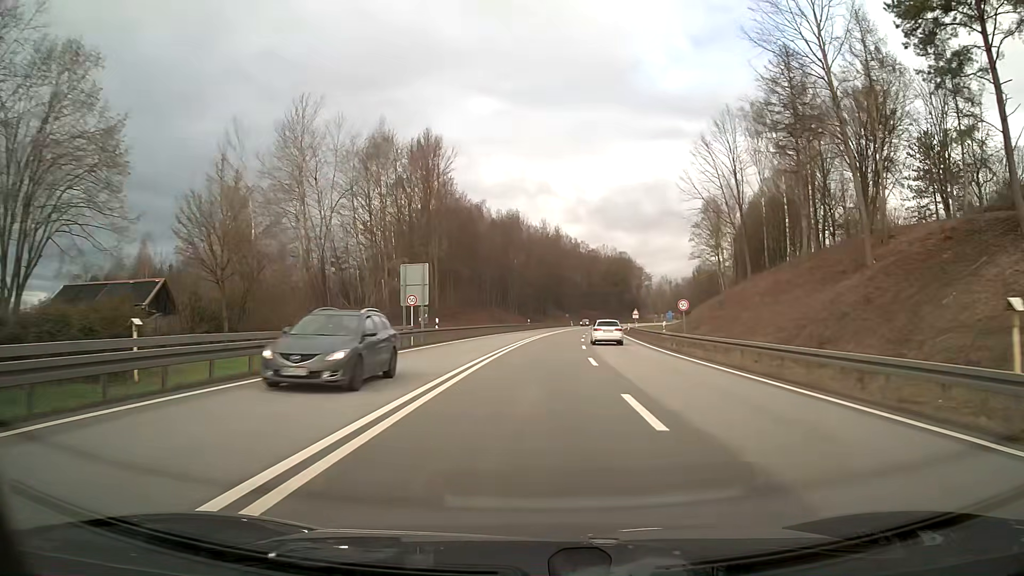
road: primary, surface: asphalt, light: Day
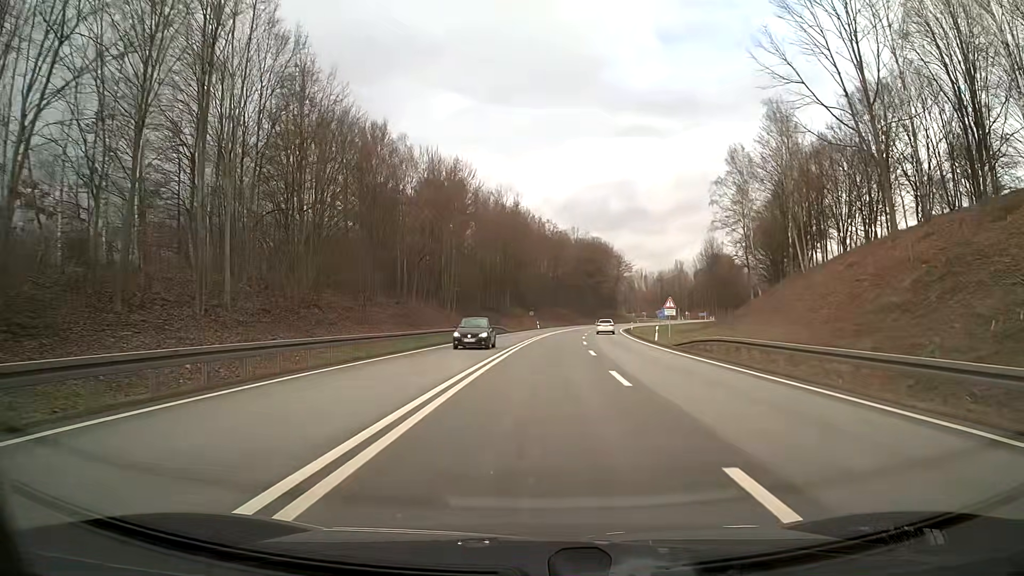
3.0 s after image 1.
(+1.3, +42.4) m; +3°
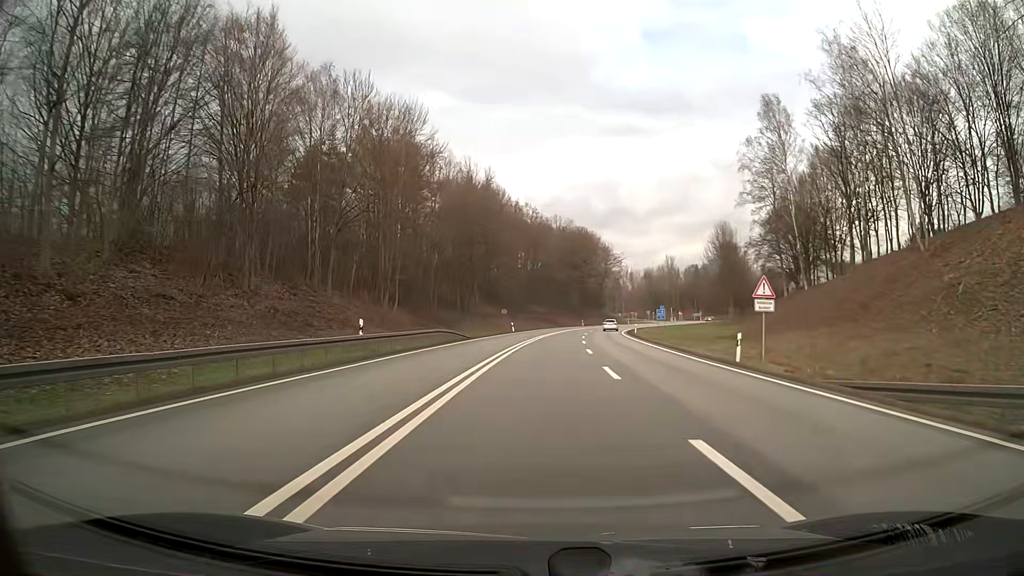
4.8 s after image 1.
(+0.3, +22.5) m; +2°
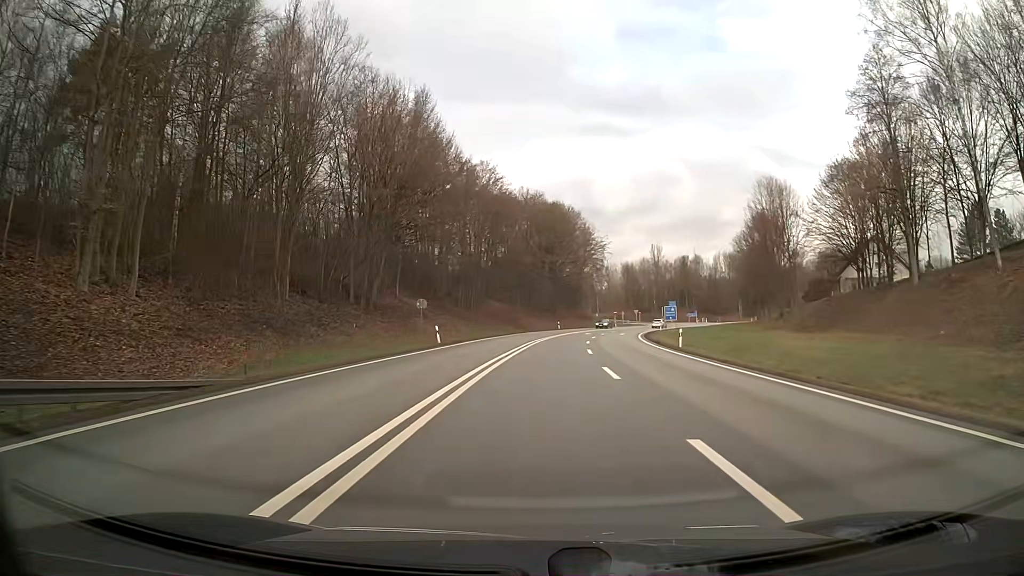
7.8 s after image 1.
(+1.0, +36.2) m; +3°
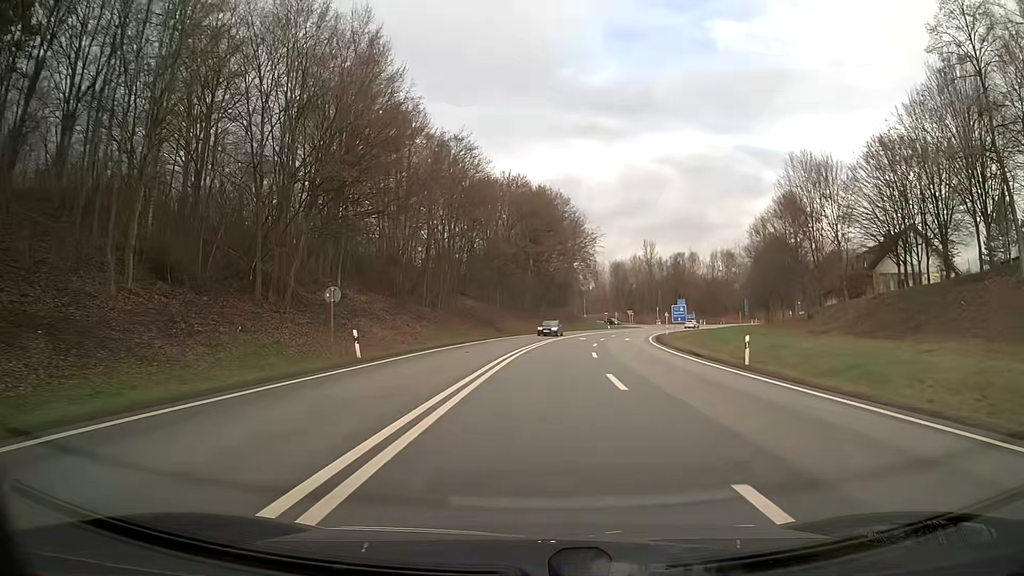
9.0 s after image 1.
(+0.2, +14.3) m; +2°
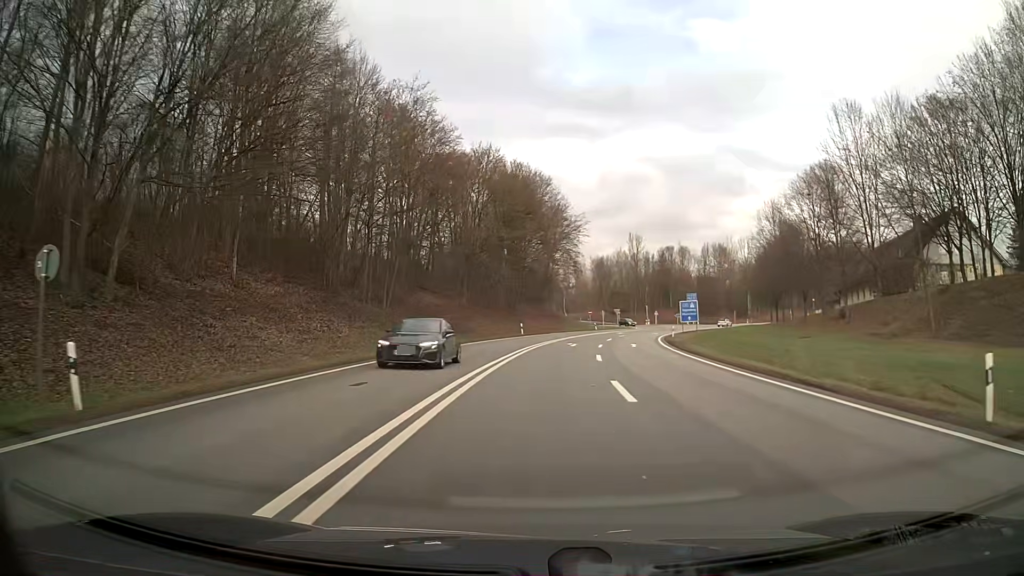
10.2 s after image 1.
(+0.2, +14.5) m; +1°
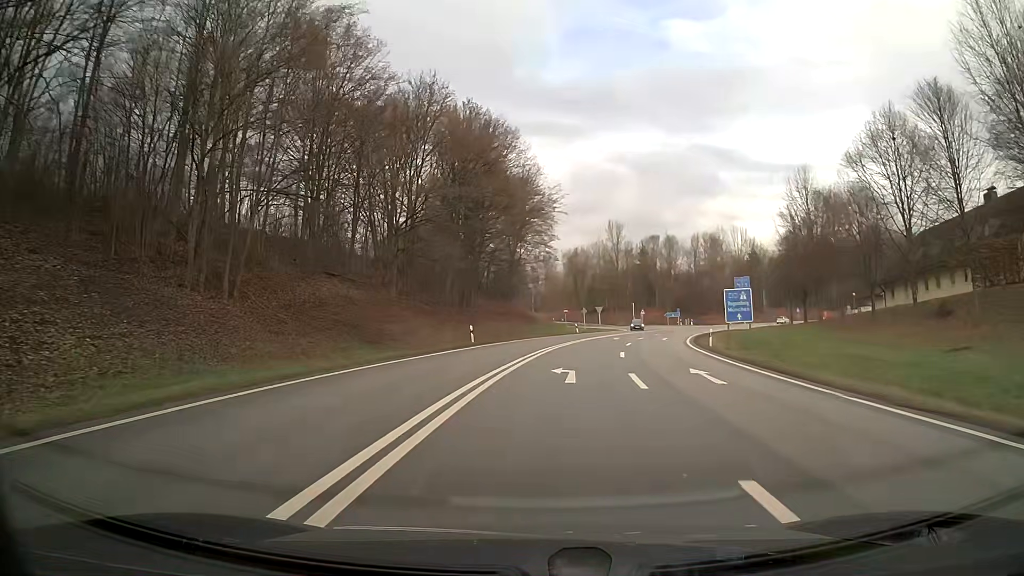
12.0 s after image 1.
(+0.6, +22.0) m; +4°
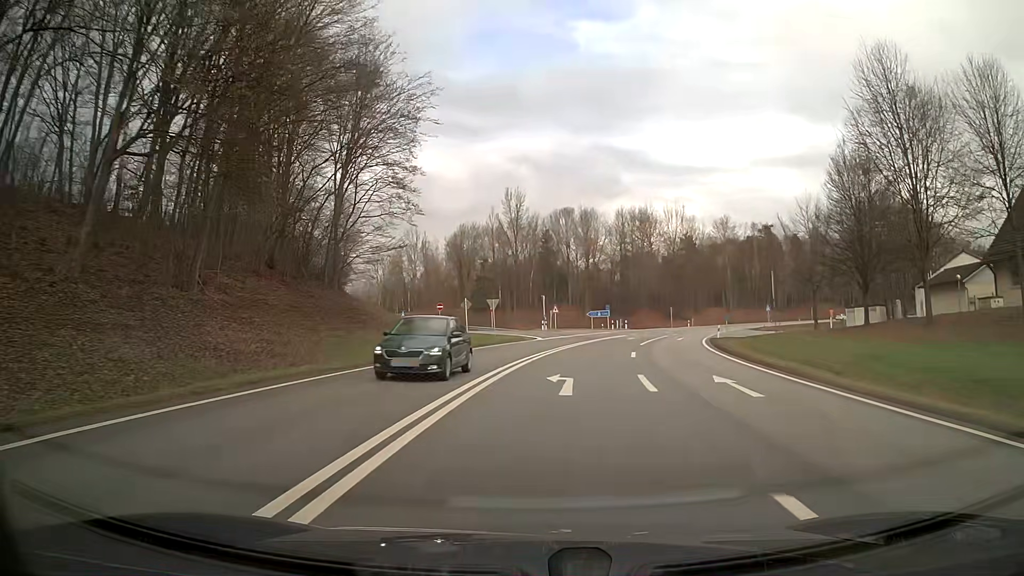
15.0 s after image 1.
(+2.8, +37.0) m; +9°
(0, +10) (+1, +20) (+2, +30) (+4, +40) (+7, +49) (+9, +59) (+7, +69) (+1, +76) (-8, +81) (-16, +86) m
